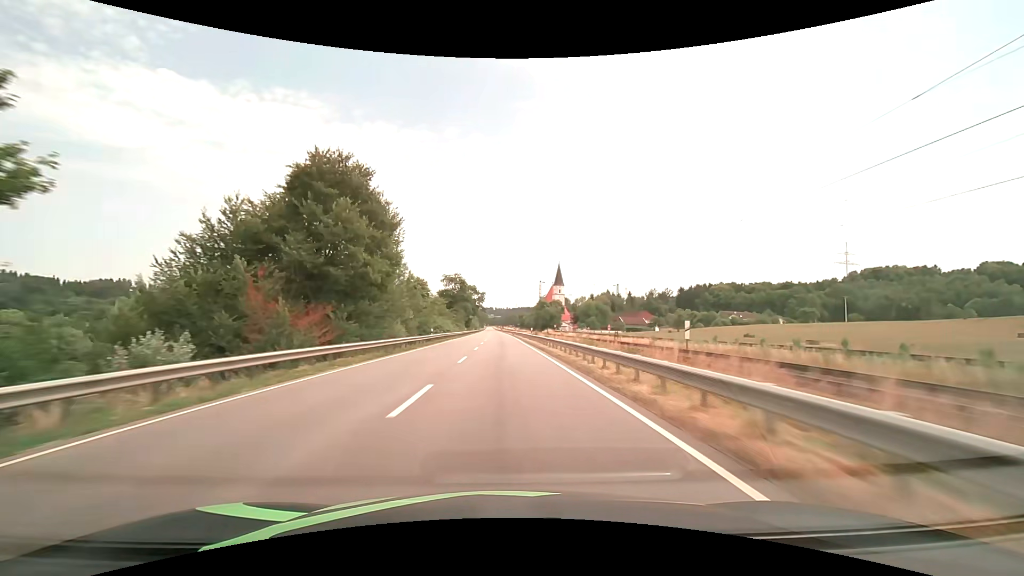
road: primary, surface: asphalt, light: Day
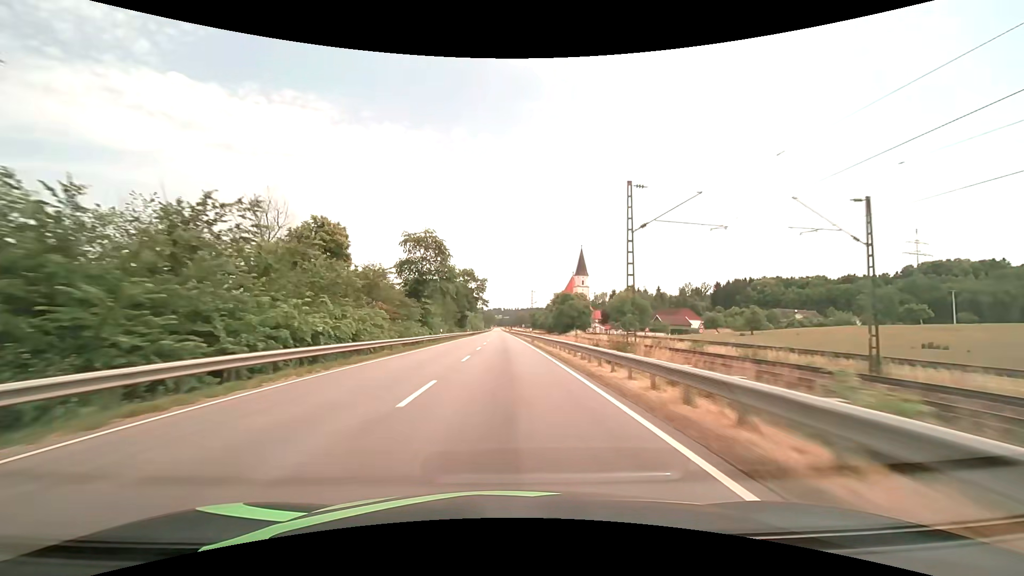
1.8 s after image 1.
(-0.4, +47.4) m; -1°
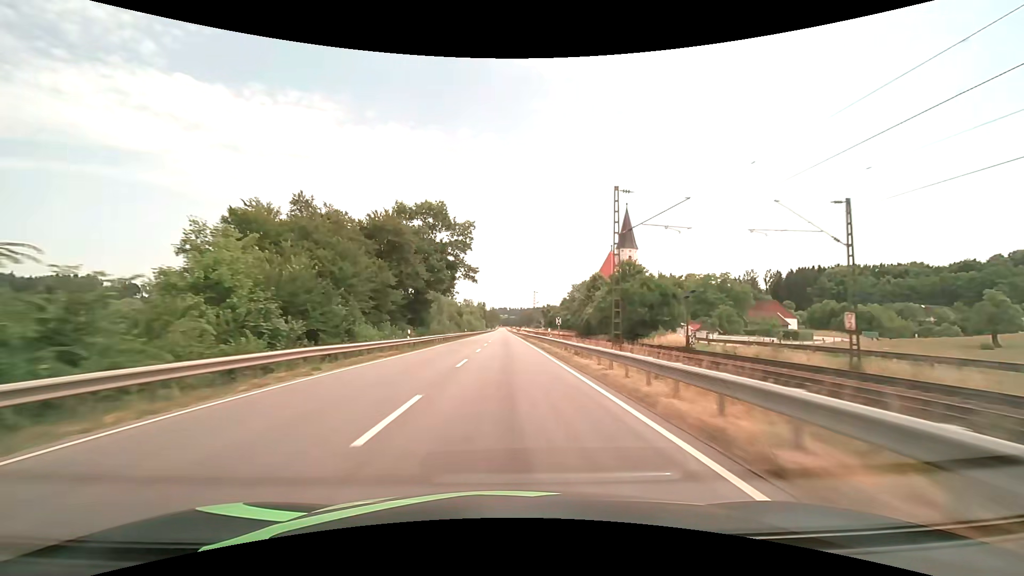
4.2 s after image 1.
(-0.2, +63.2) m; 0°
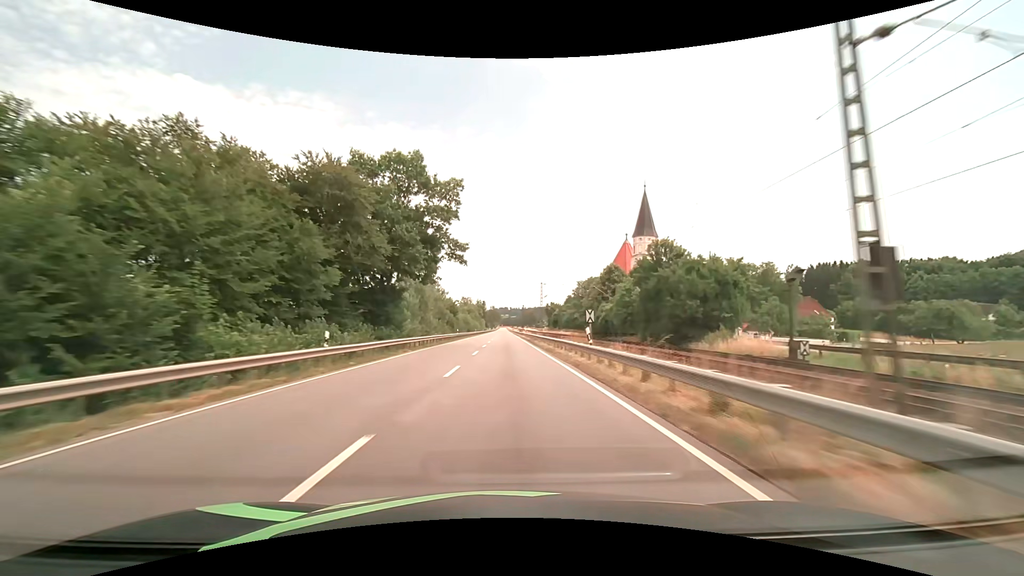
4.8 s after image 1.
(0.0, +15.8) m; 0°
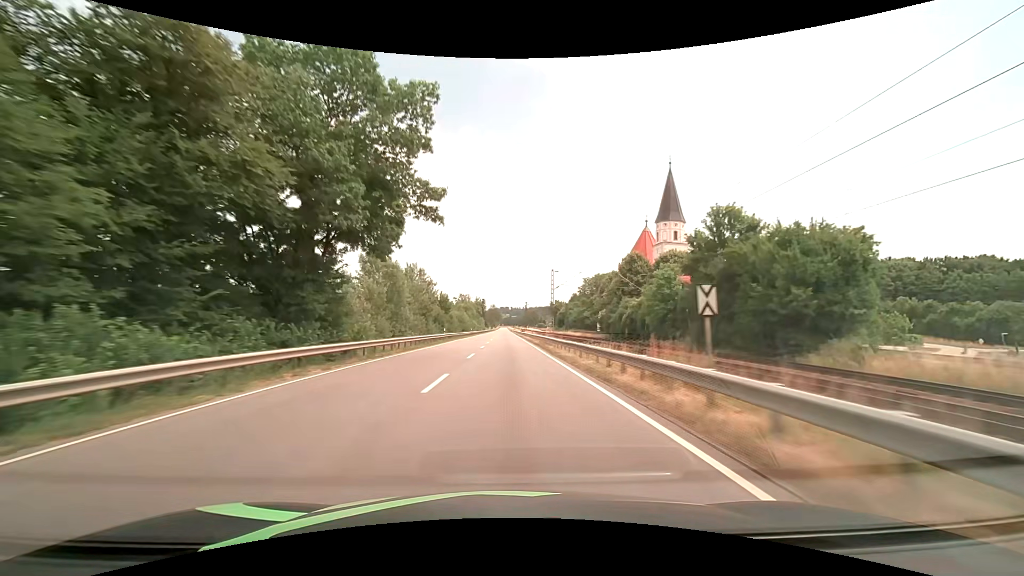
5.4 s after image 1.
(0.0, +15.8) m; 0°
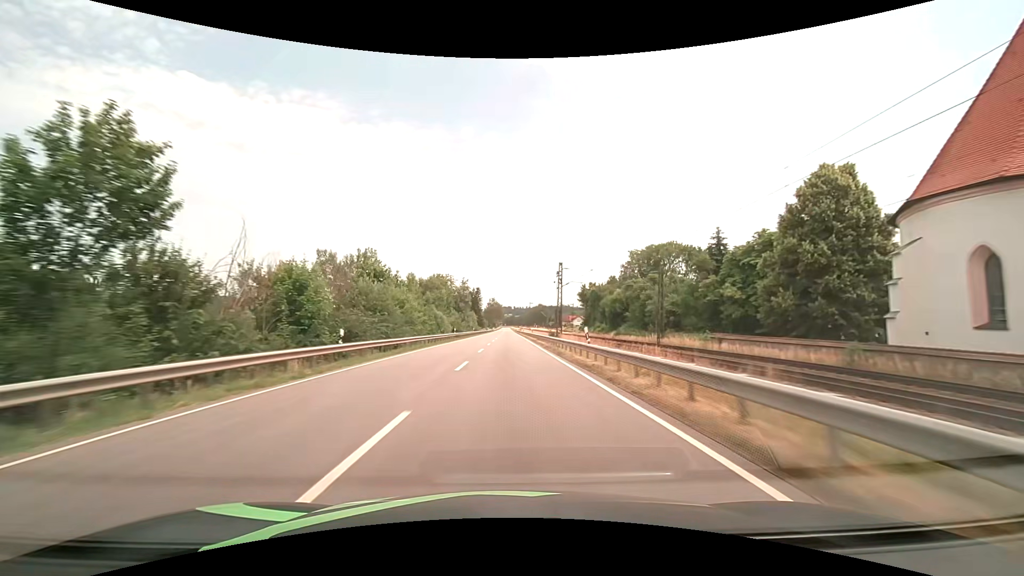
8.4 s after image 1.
(-0.3, +79.2) m; 0°
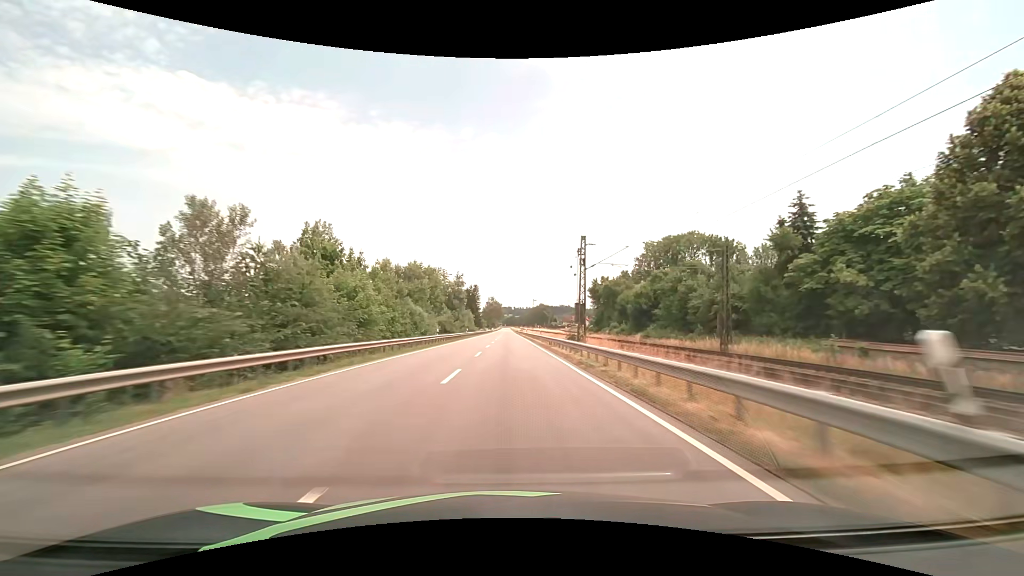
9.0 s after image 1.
(0.0, +15.8) m; 0°
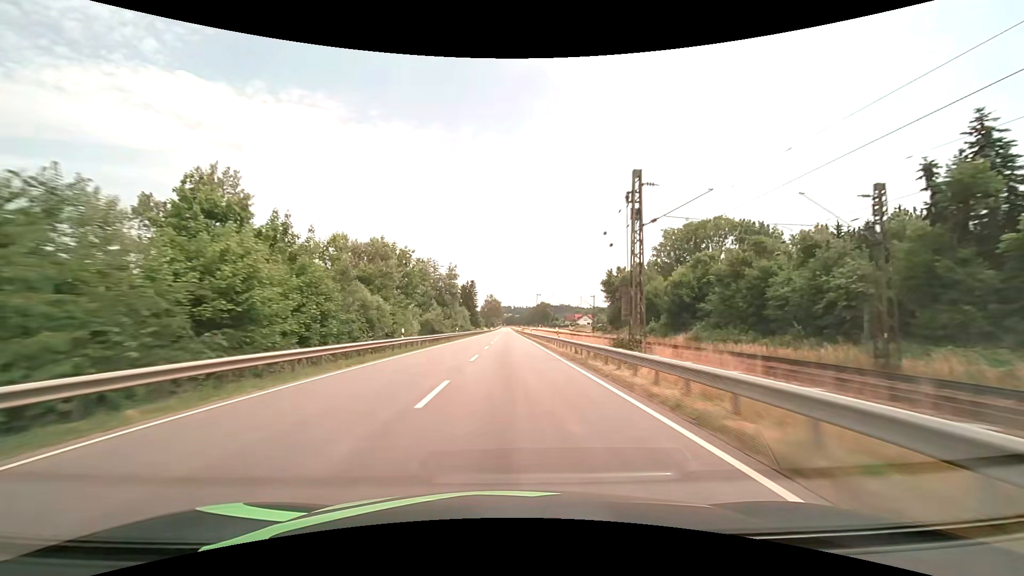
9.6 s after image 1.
(0.0, +15.8) m; 0°
(0, +10) (0, +20) (0, +30) (0, +40) (0, +50) (0, +60) (0, +70) (0, +80) (0, +90) (0, +100) m
